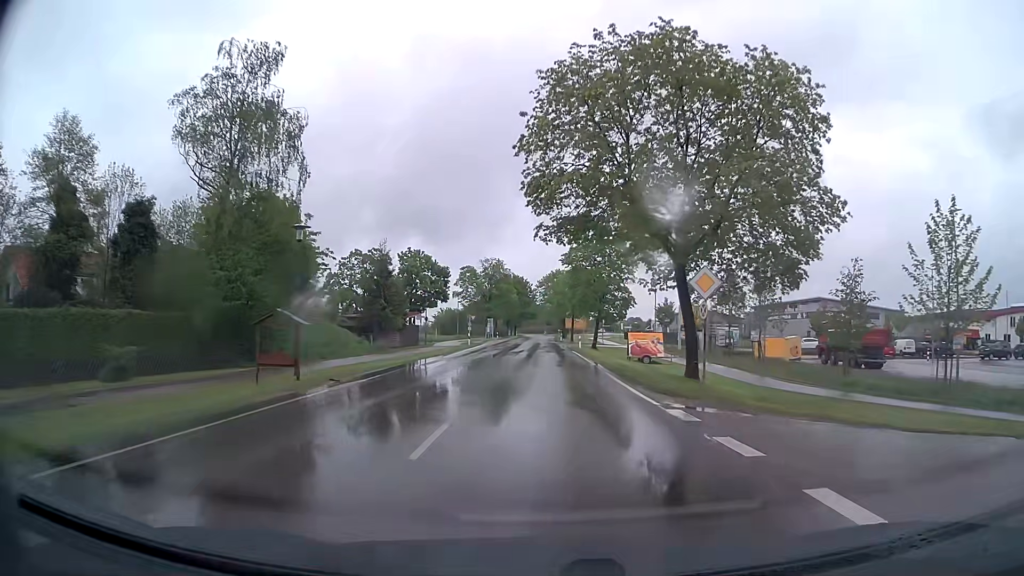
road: tertiary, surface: asphalt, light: Day
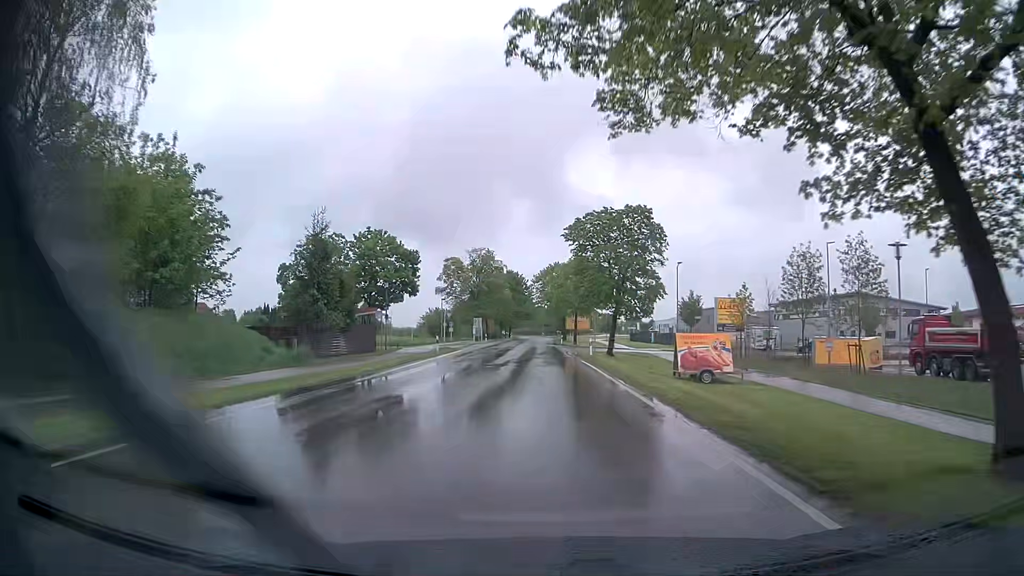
(0.0, +15.3) m; 0°
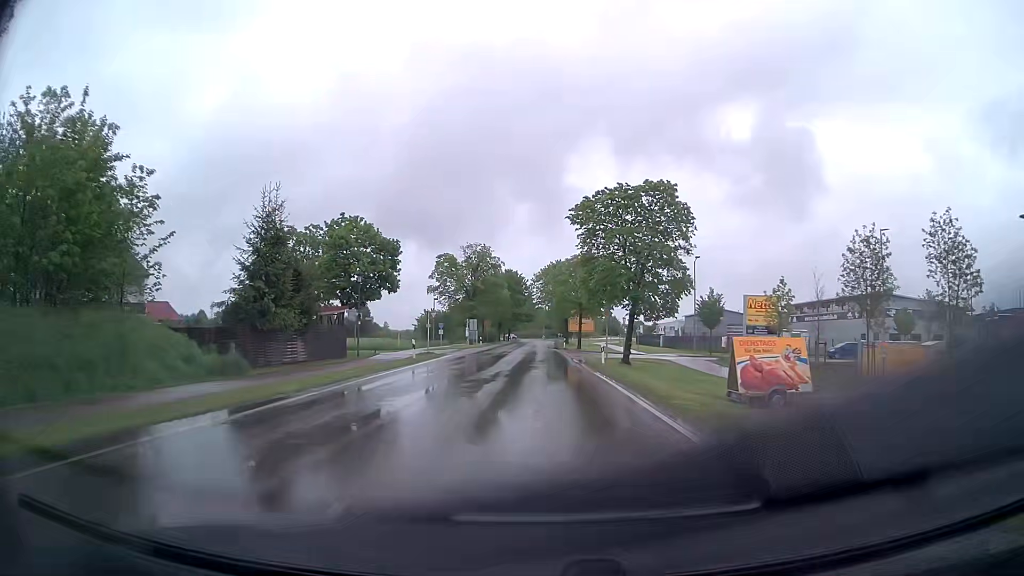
(0.0, +7.6) m; 0°
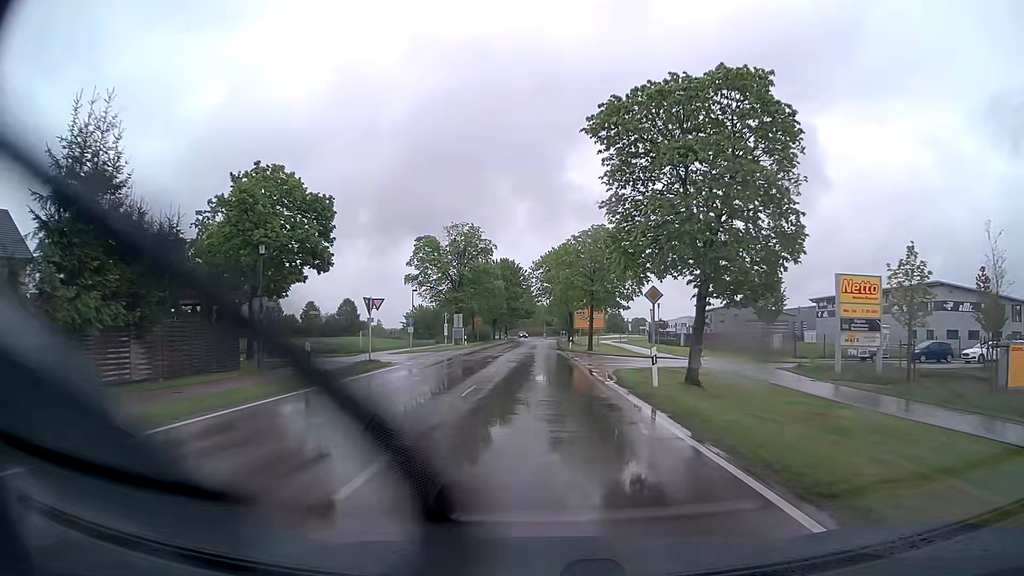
(0.0, +14.9) m; 0°
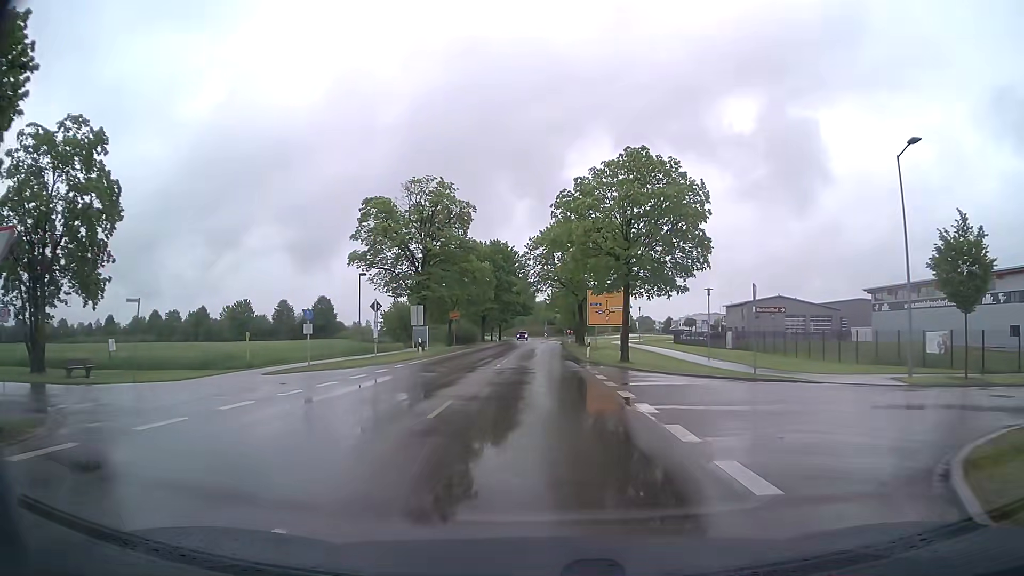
(0.0, +22.0) m; 0°
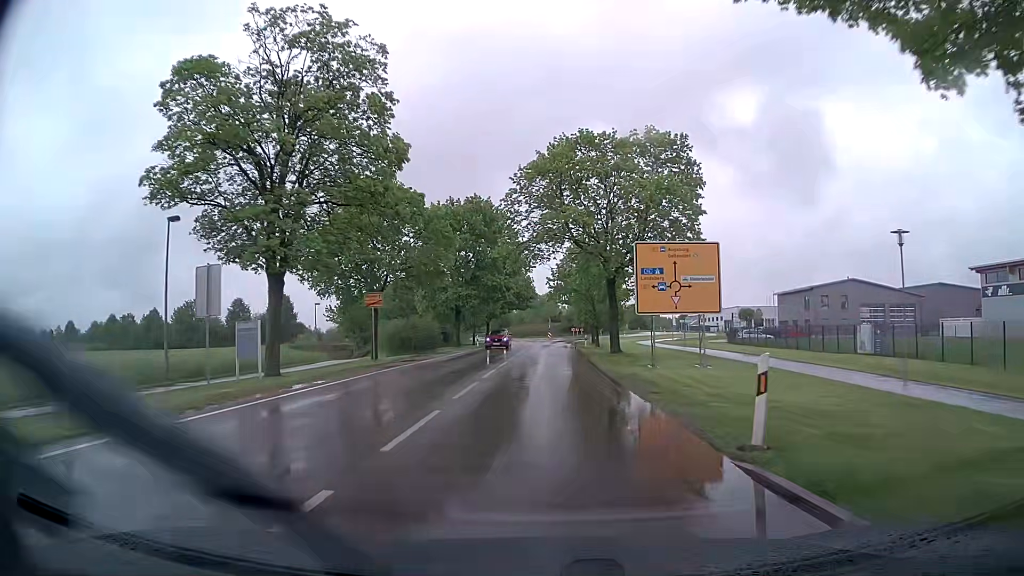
(-0.2, +28.7) m; -1°
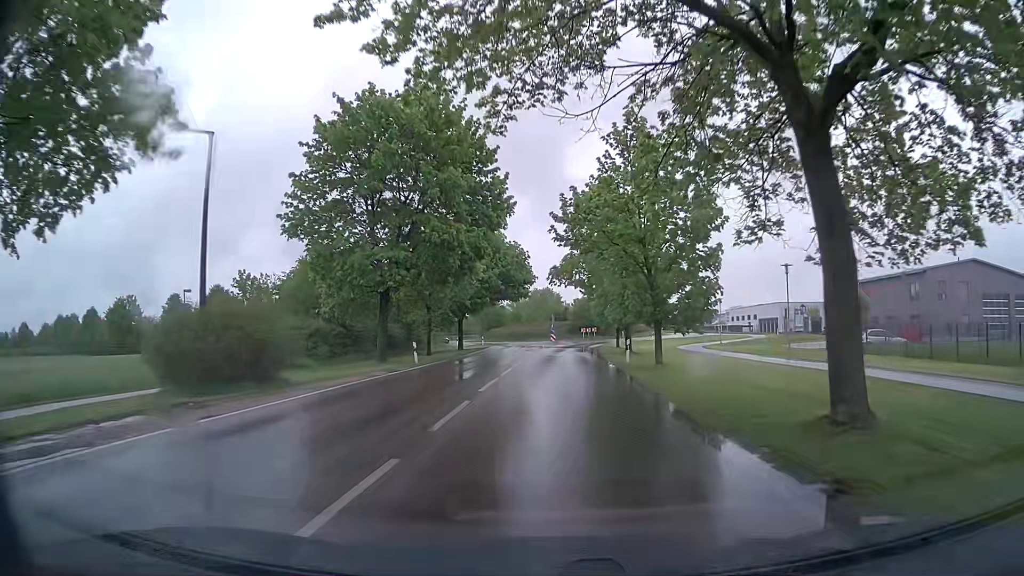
(0.0, +28.4) m; 0°
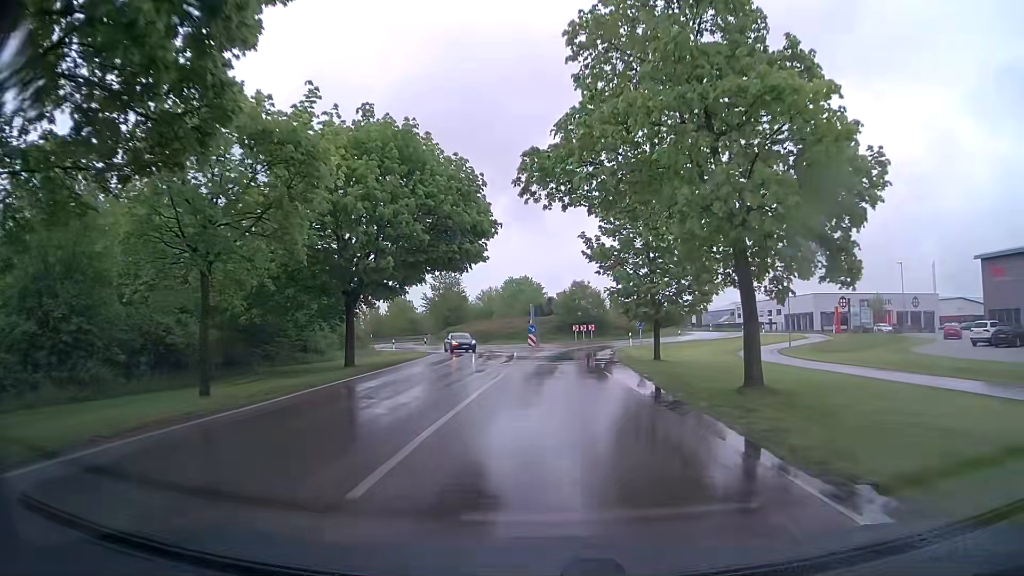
(+0.5, +27.5) m; +2°
(0, +10) (0, +20) (+1, +30) (+2, +40) (+3, +50) (+8, +59) (+14, +66) (+19, +75) (+18, +85) (+12, +93) m
